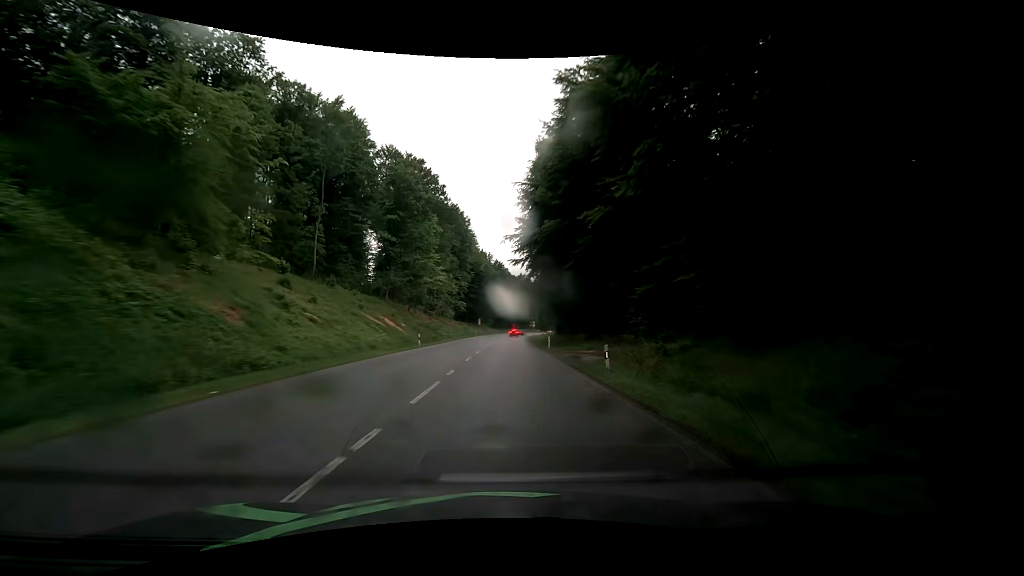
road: secondary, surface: asphalt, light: Day
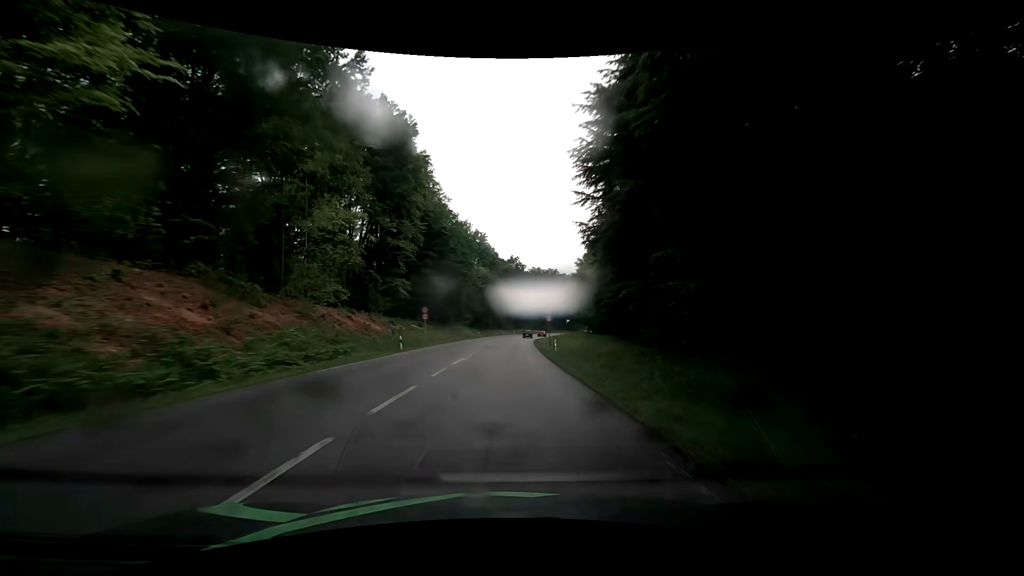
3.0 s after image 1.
(+0.9, +60.7) m; +1°
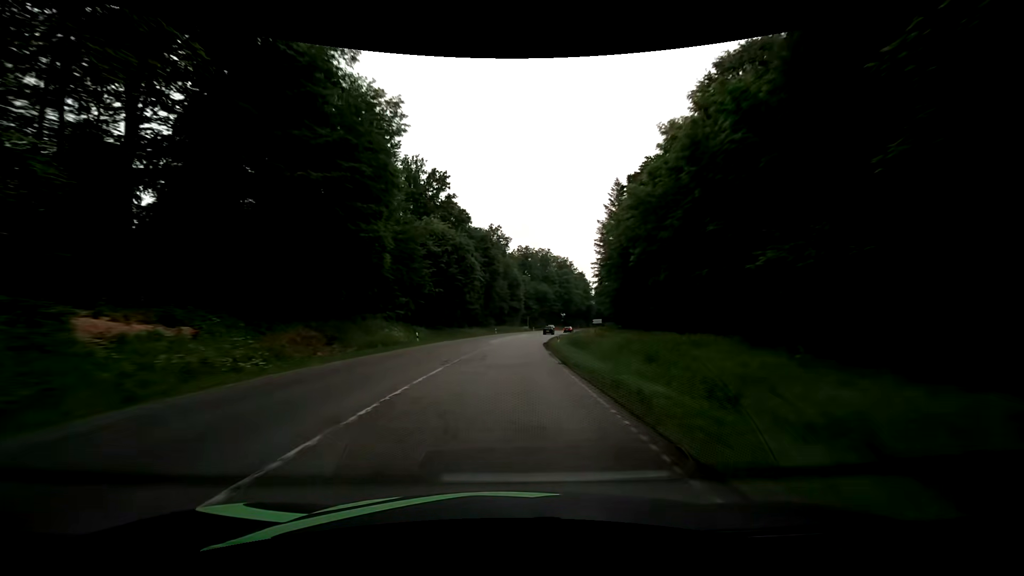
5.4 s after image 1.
(+1.0, +49.4) m; +2°
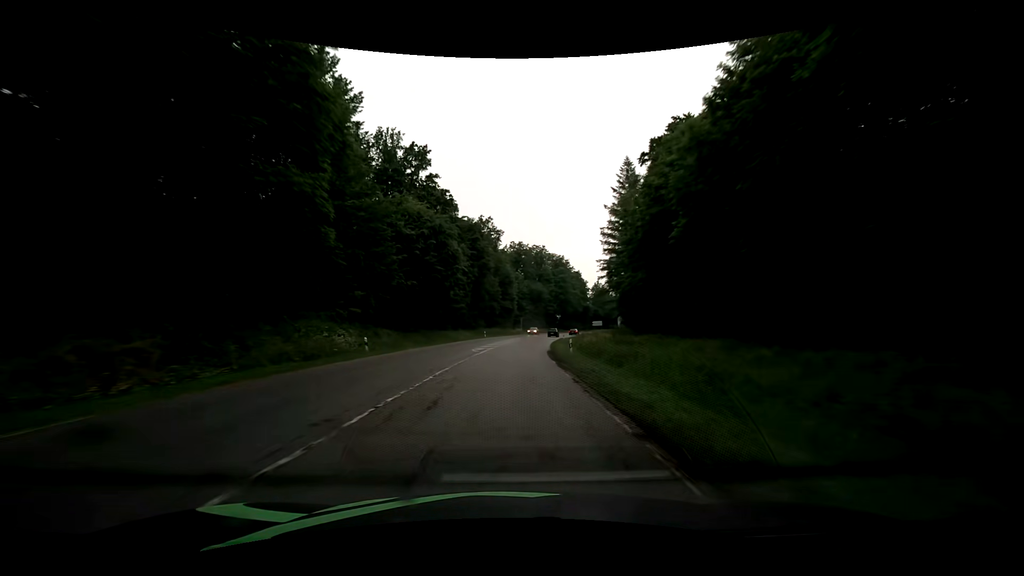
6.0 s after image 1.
(+0.2, +12.4) m; +2°
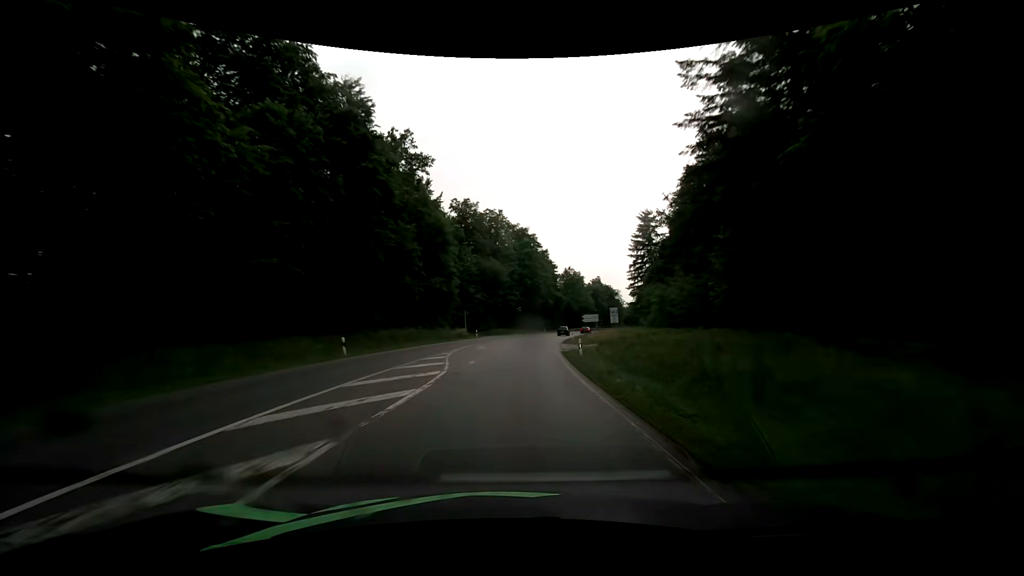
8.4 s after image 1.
(+1.9, +49.7) m; +5°
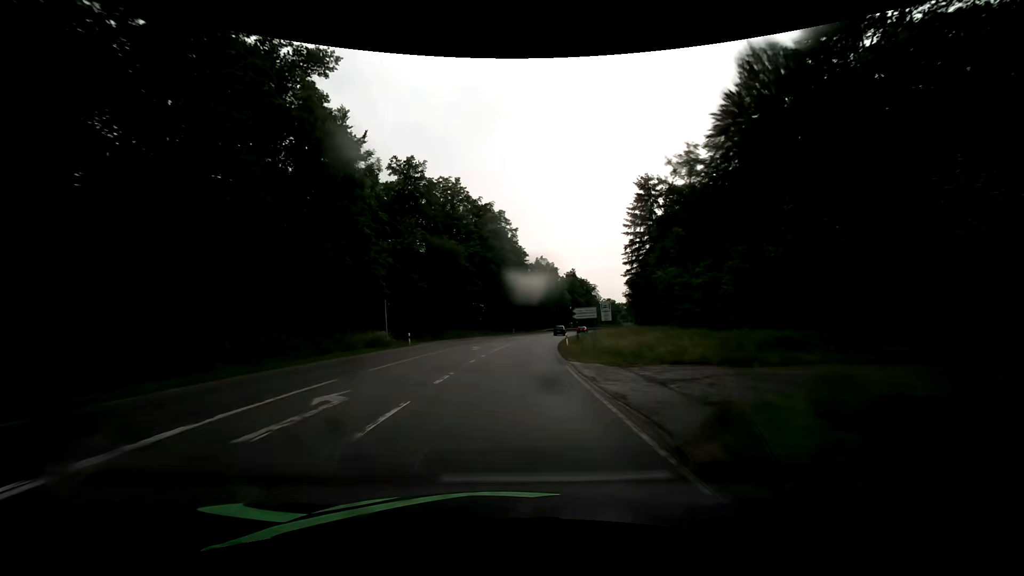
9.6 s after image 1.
(+0.8, +24.9) m; +3°
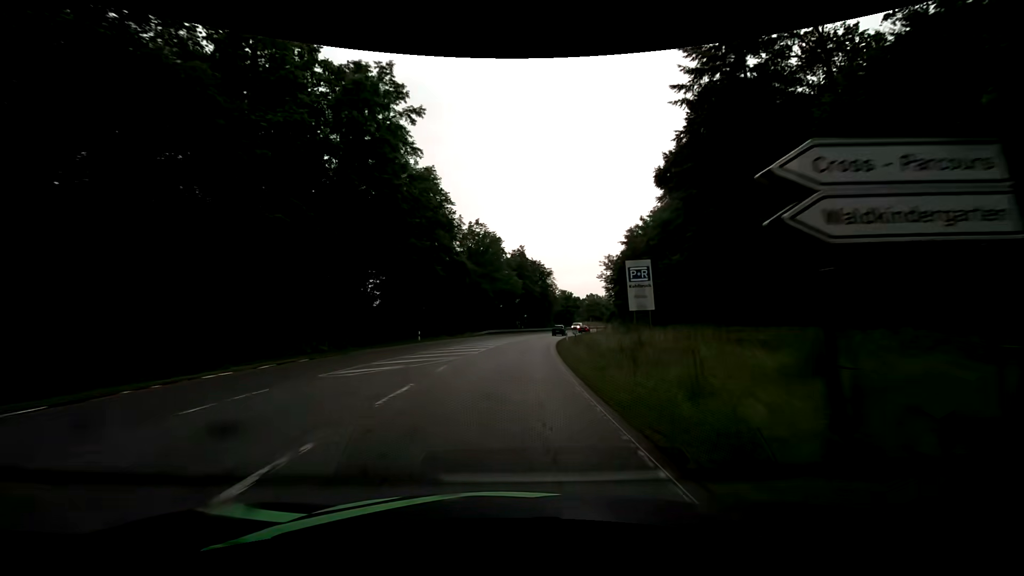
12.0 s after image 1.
(+3.5, +47.4) m; +8°
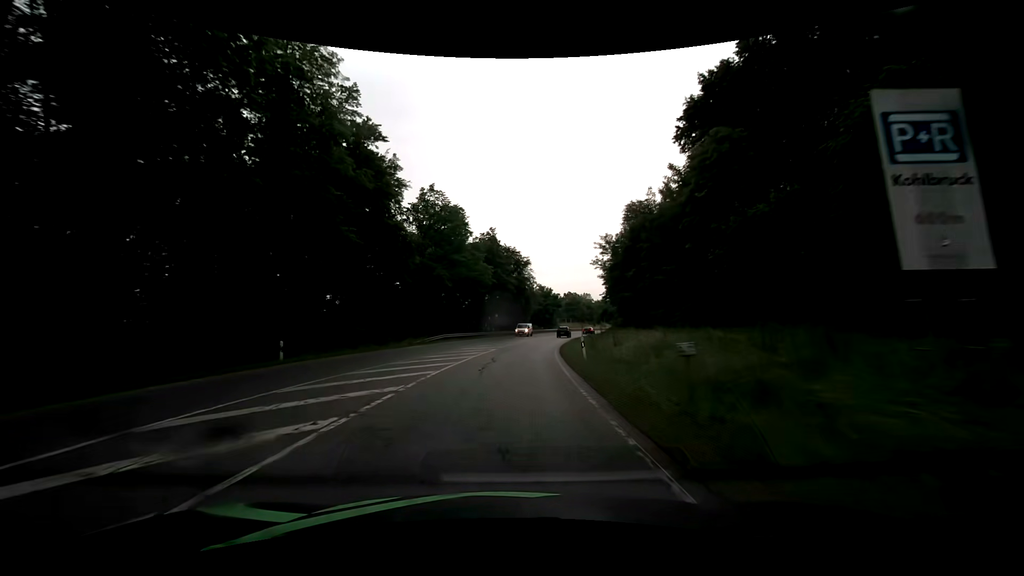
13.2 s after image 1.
(+0.6, +22.7) m; +3°
(0, +10) (0, +20) (+1, +30) (+2, +40) (+4, +50) (+5, +60) (+7, +69) (+9, +79) (+12, +89) (+15, +99) m
